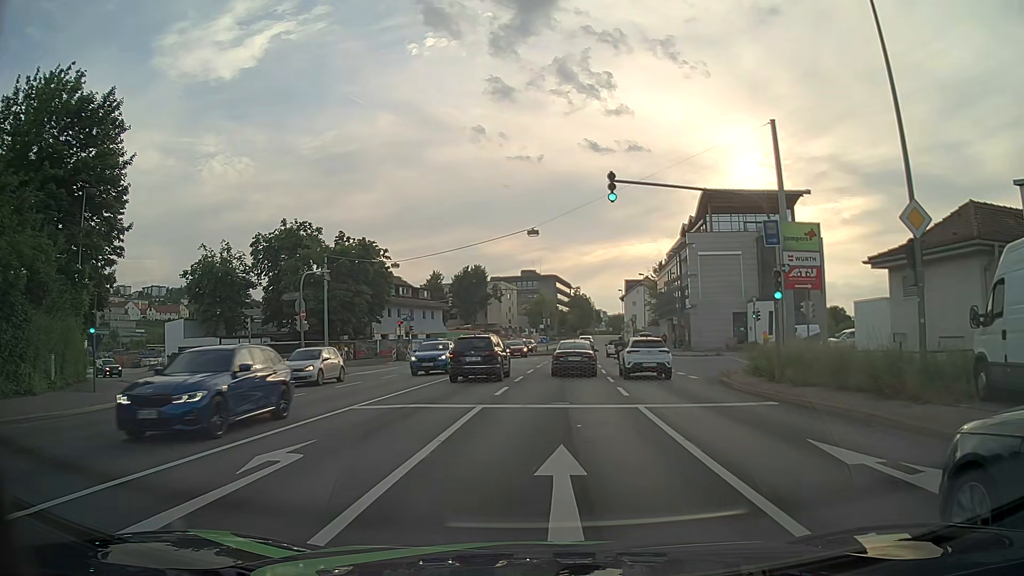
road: primary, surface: asphalt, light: Day
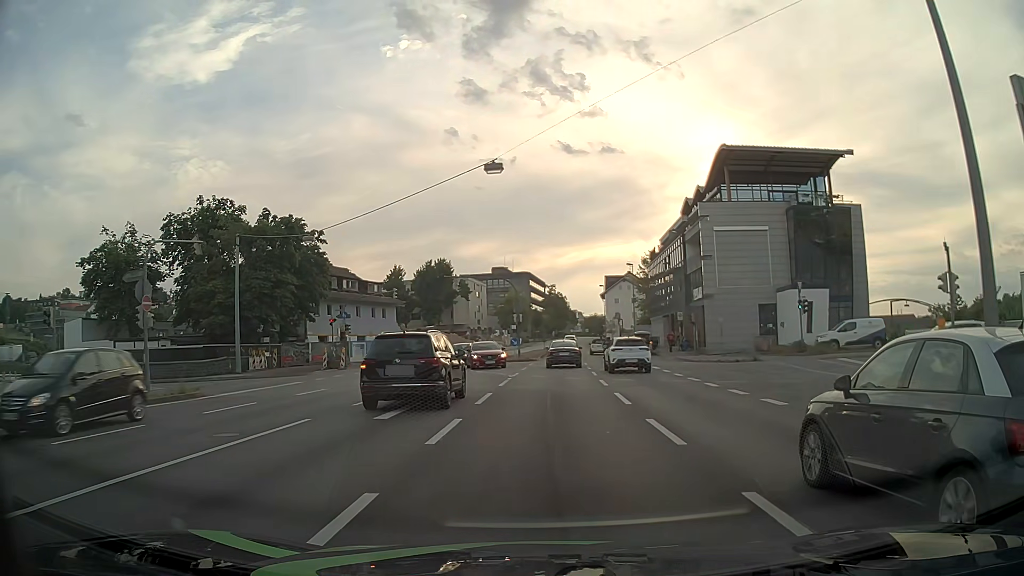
(+0.4, +14.7) m; +3°
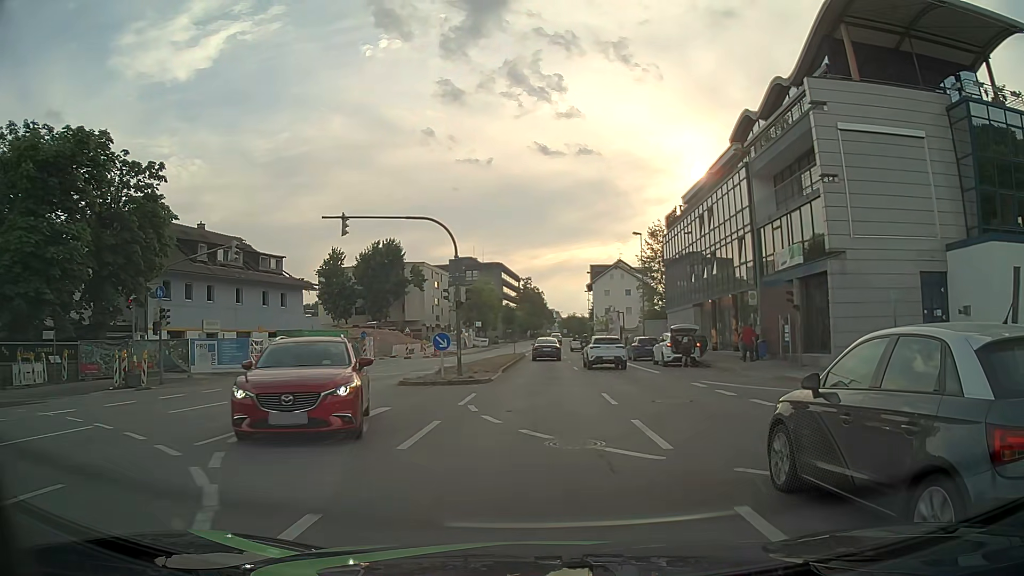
(+0.5, +25.0) m; +2°
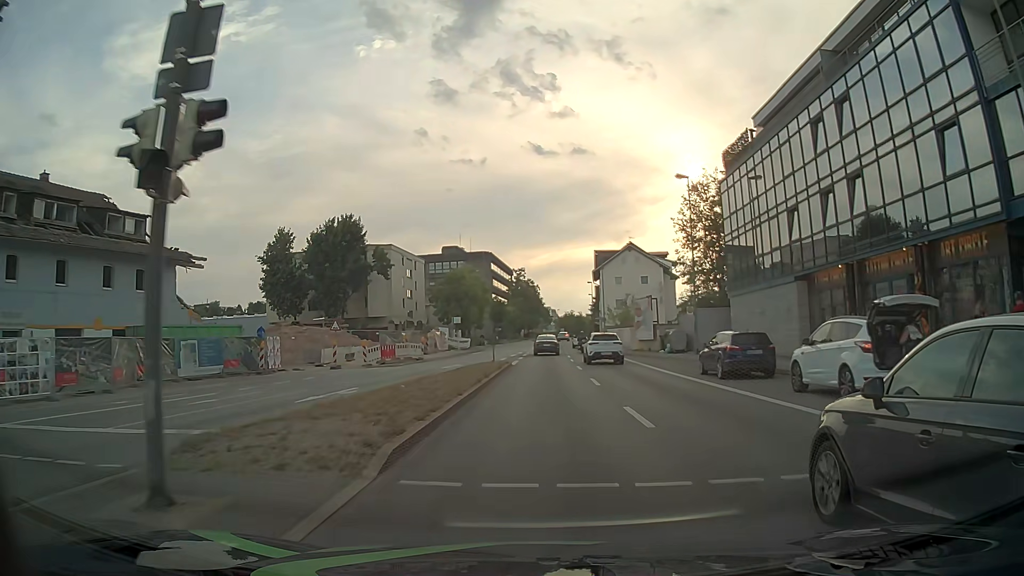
(0.0, +20.7) m; 0°
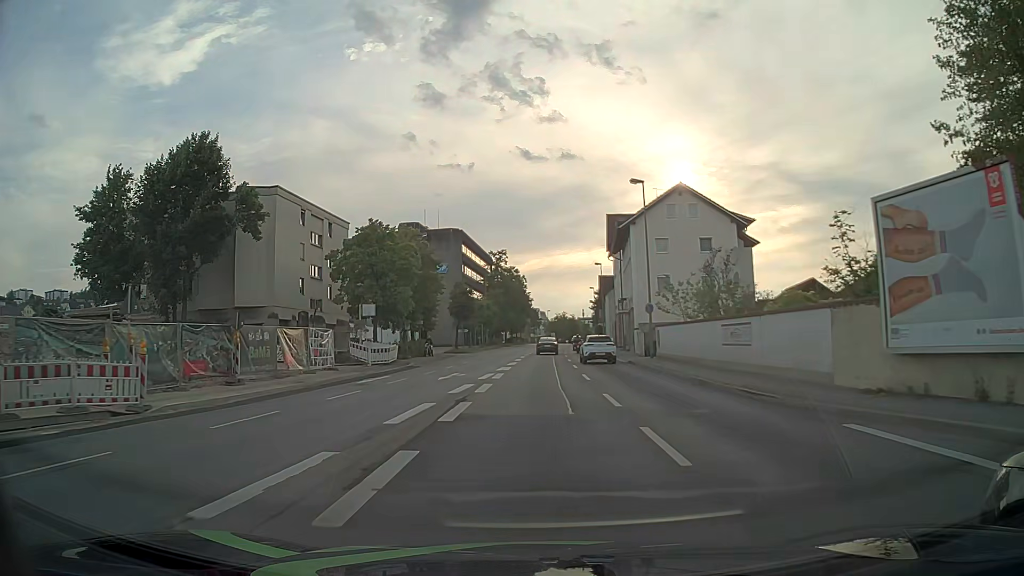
(+0.4, +36.1) m; +1°
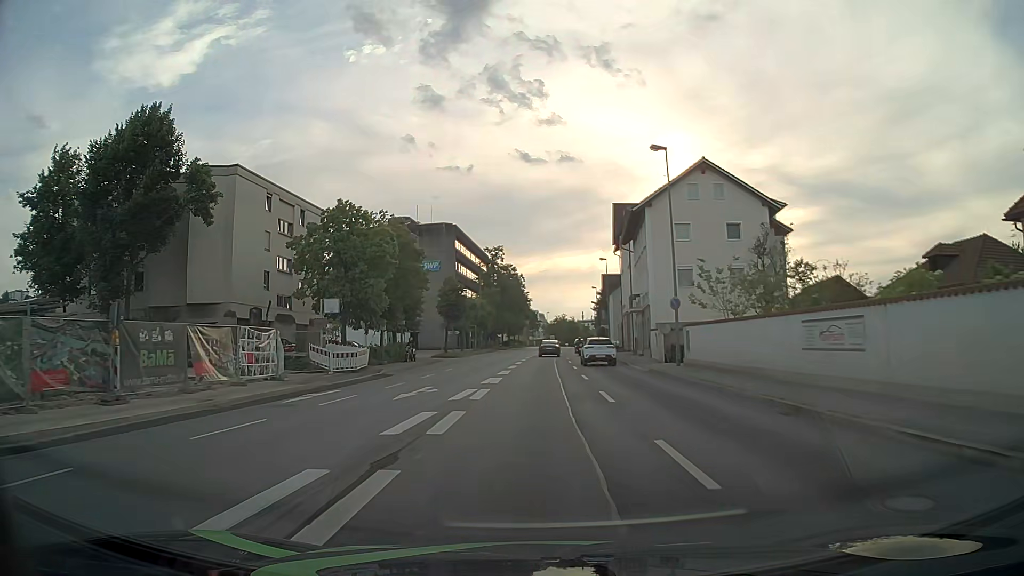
(0.0, +7.4) m; 0°
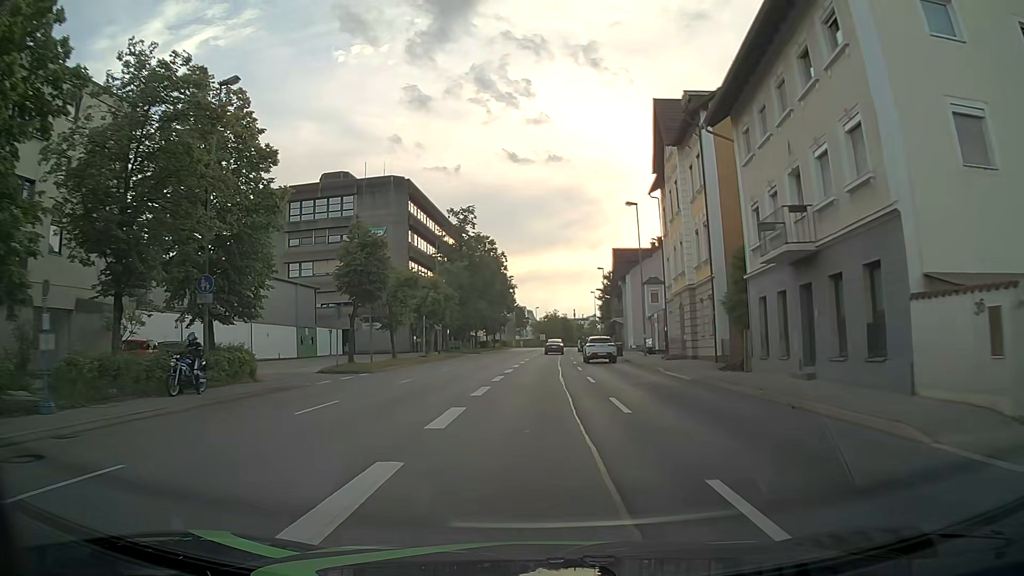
(+0.4, +29.8) m; +1°
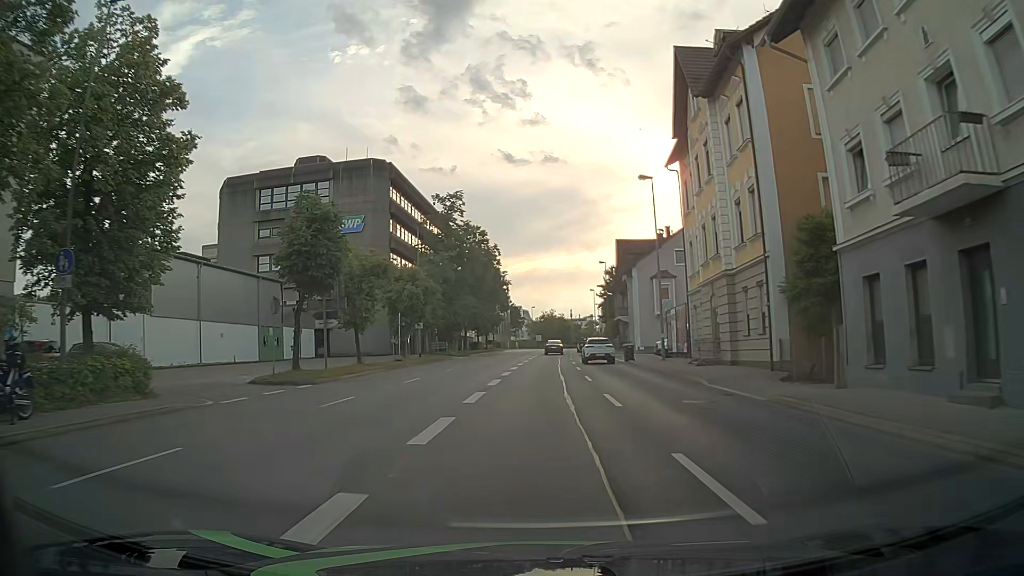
(0.0, +7.5) m; 0°
